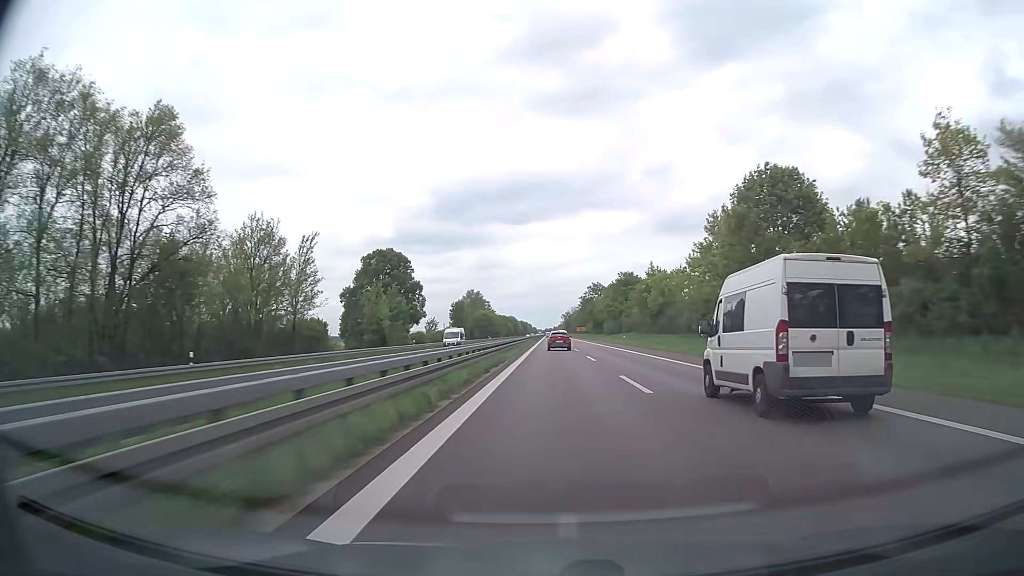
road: trunk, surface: asphalt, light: Day
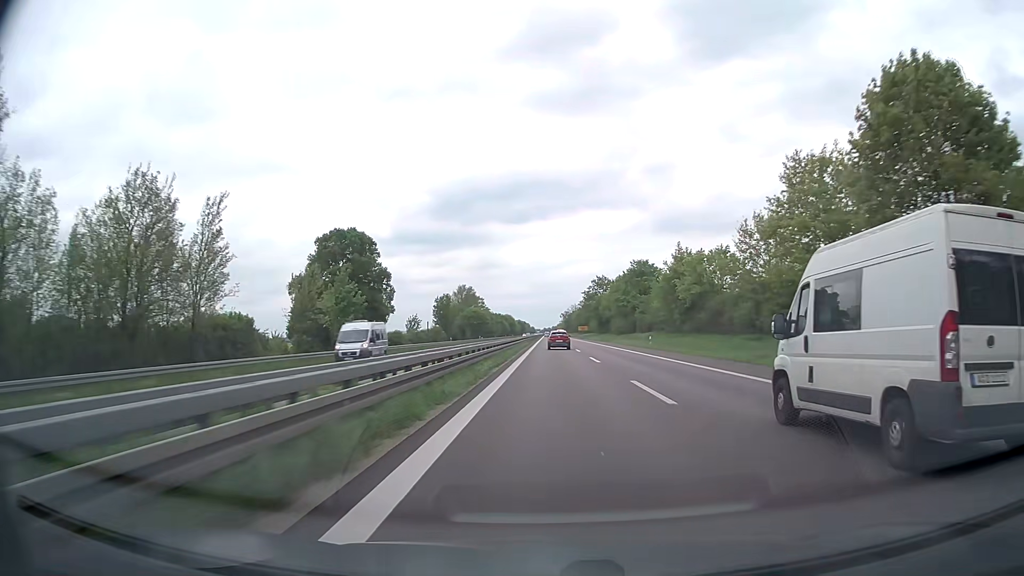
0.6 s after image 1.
(0.0, +20.4) m; 0°
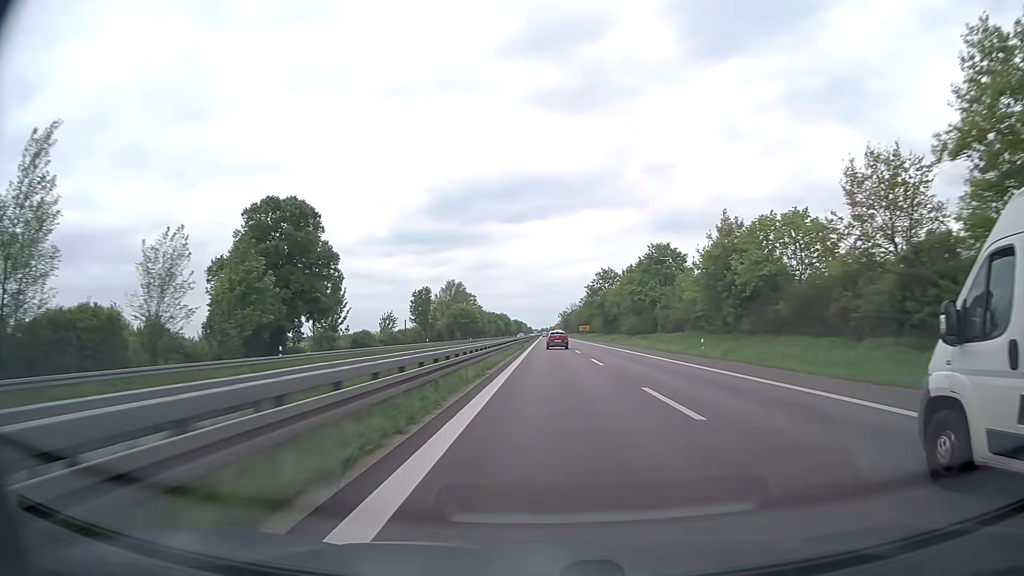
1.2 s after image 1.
(0.0, +20.4) m; 0°
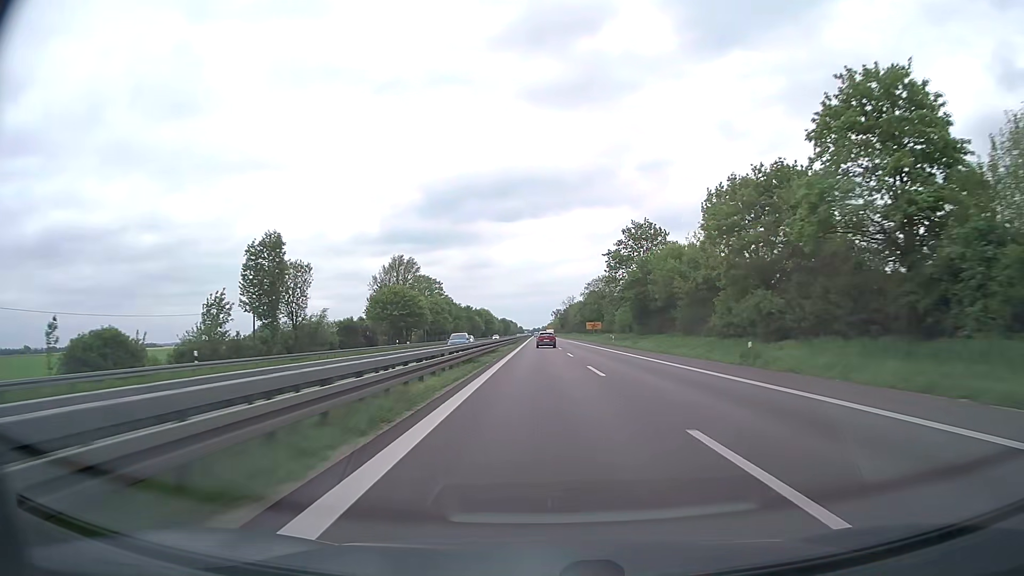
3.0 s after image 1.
(+0.3, +61.4) m; +1°
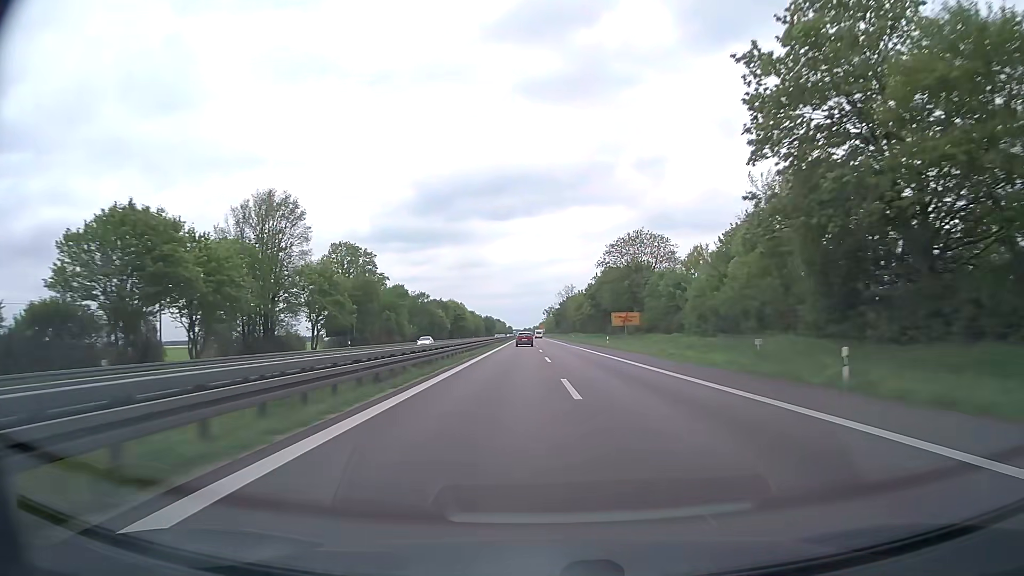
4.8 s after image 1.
(+0.4, +61.6) m; +1°
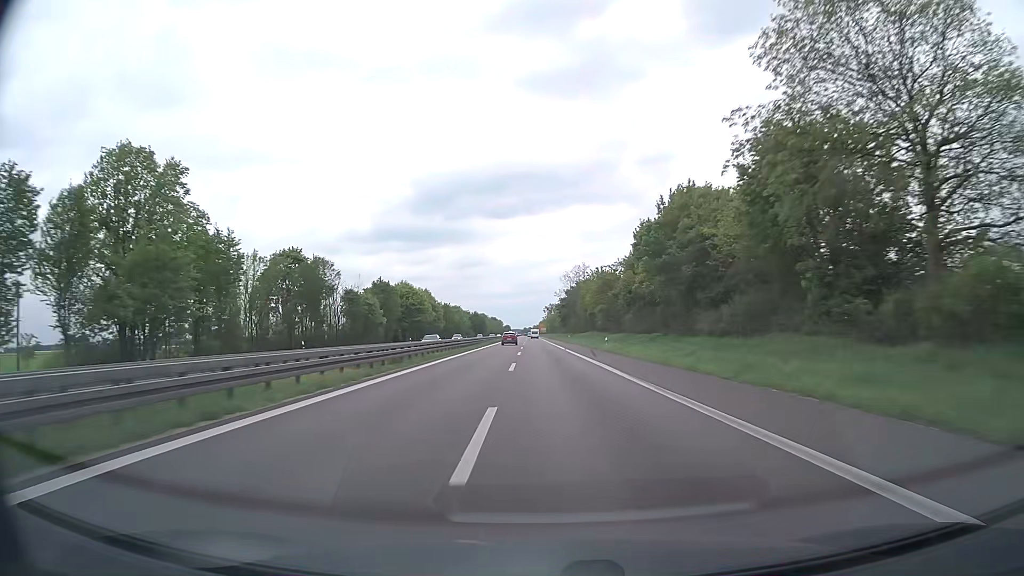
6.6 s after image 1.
(+0.2, +61.8) m; 0°
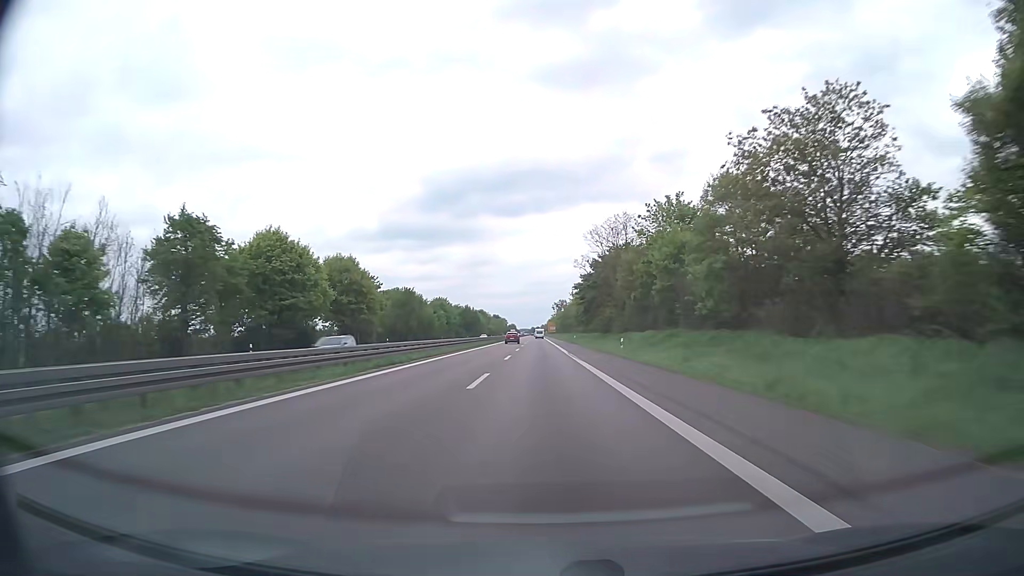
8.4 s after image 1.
(-0.4, +62.0) m; -1°
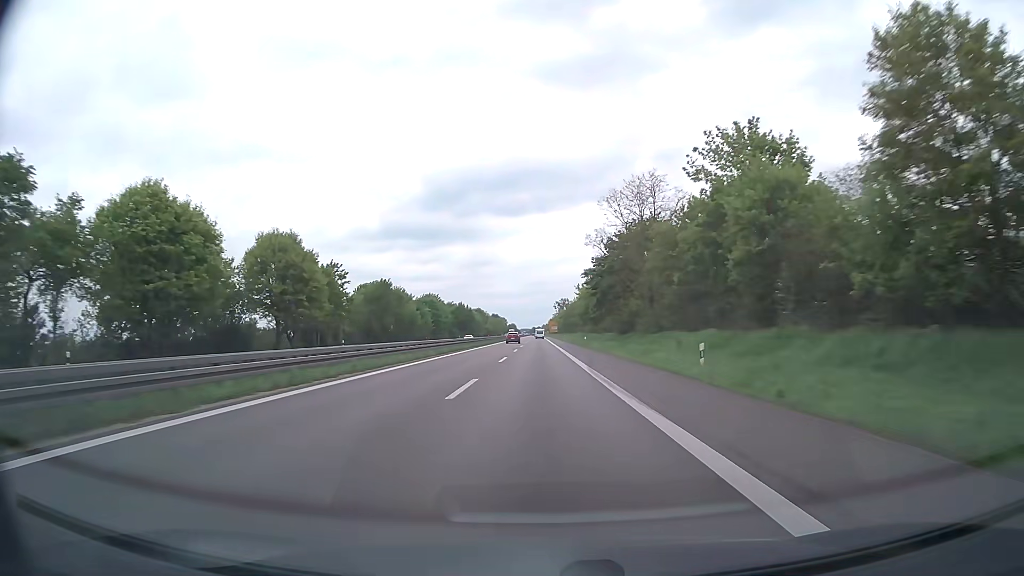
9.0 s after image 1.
(-0.1, +20.7) m; 0°
(0, +10) (0, +20) (0, +30) (0, +40) (0, +50) (0, +60) (0, +70) (0, +80) (0, +90) (0, +100) m
